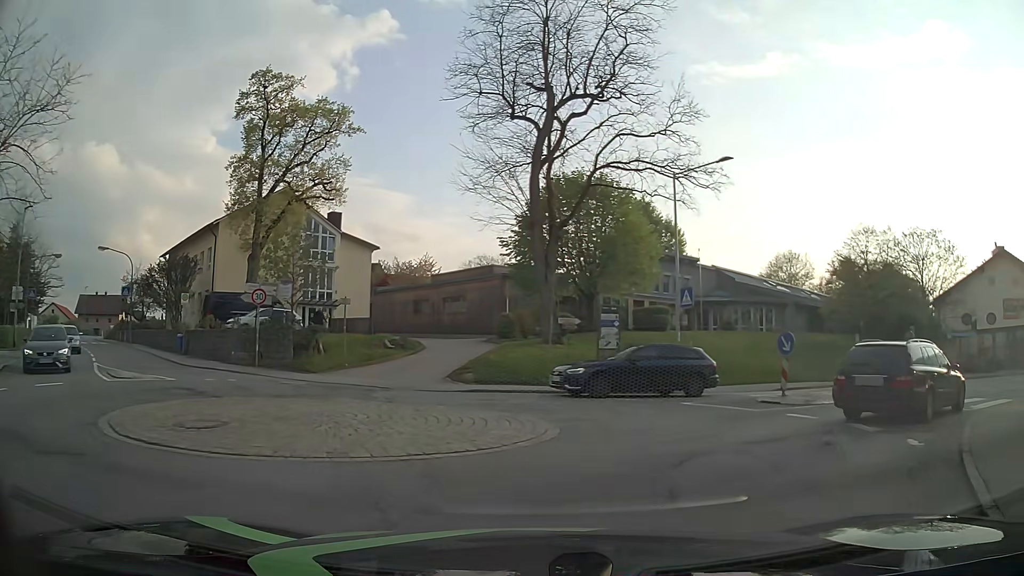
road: tertiary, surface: asphalt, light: Day
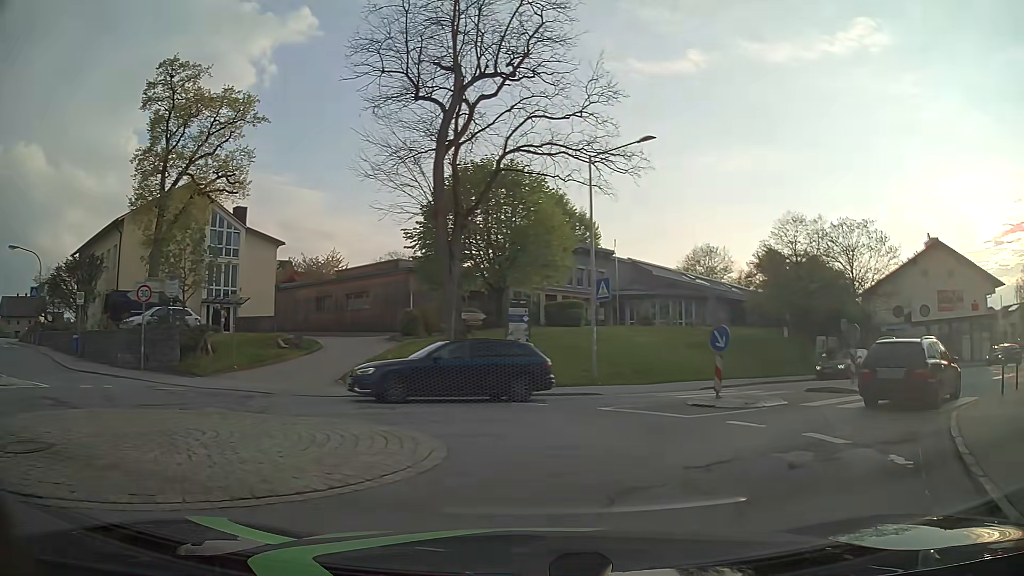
(+0.1, +2.2) m; +7°
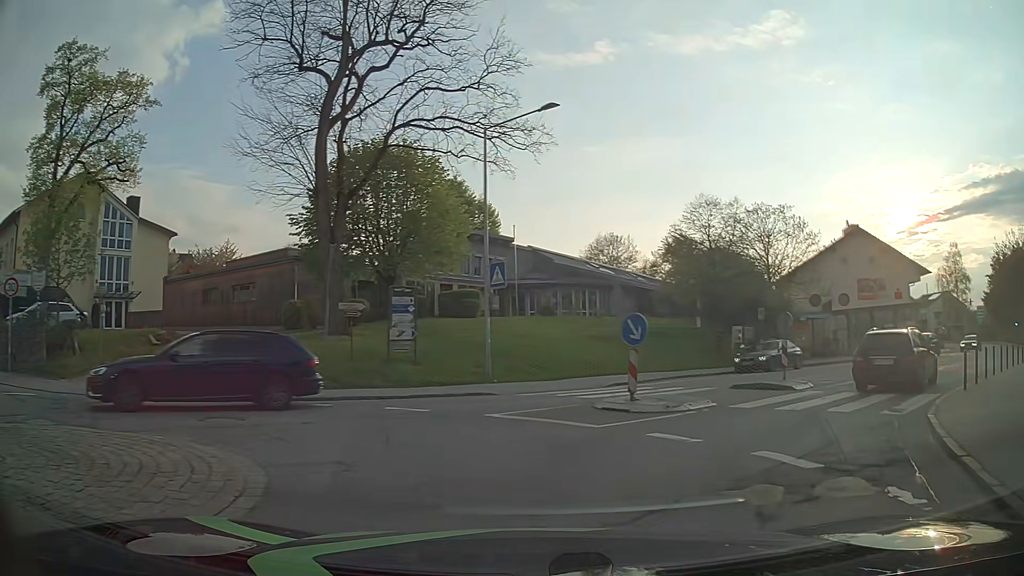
(+0.2, +2.5) m; +8°
